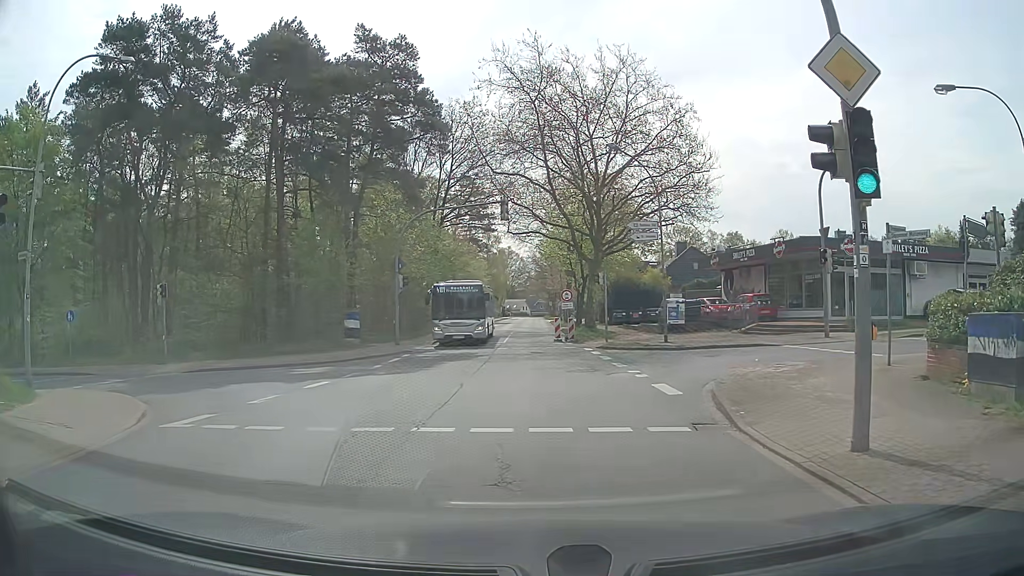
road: tertiary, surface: asphalt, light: Day
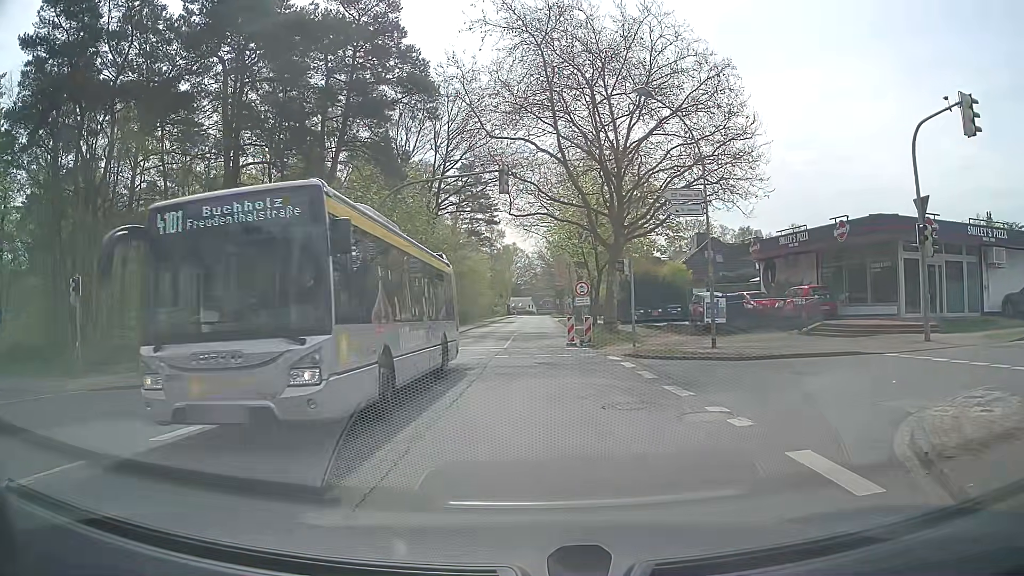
(0.0, +6.6) m; 0°
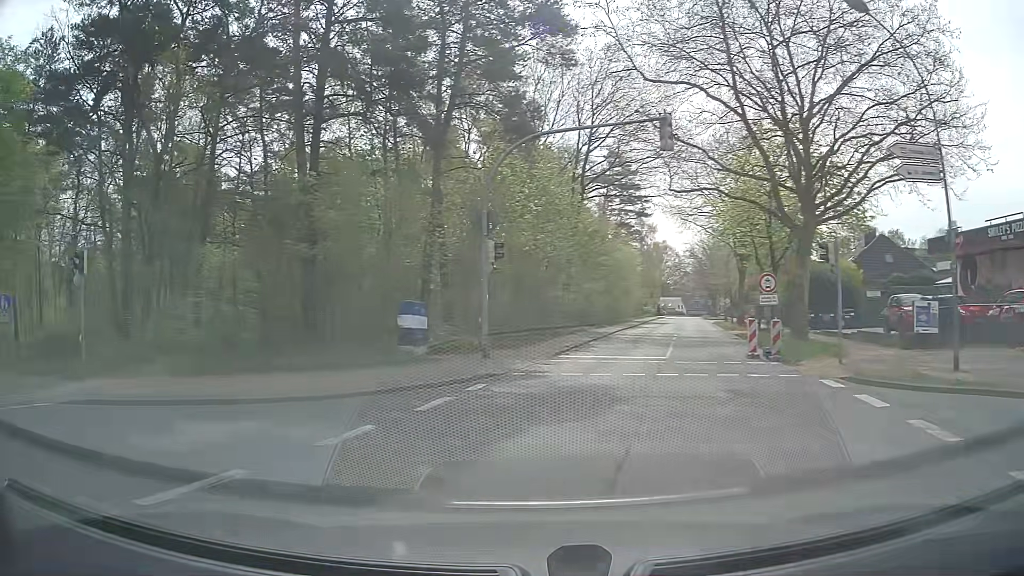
(-0.4, +6.8) m; -12°
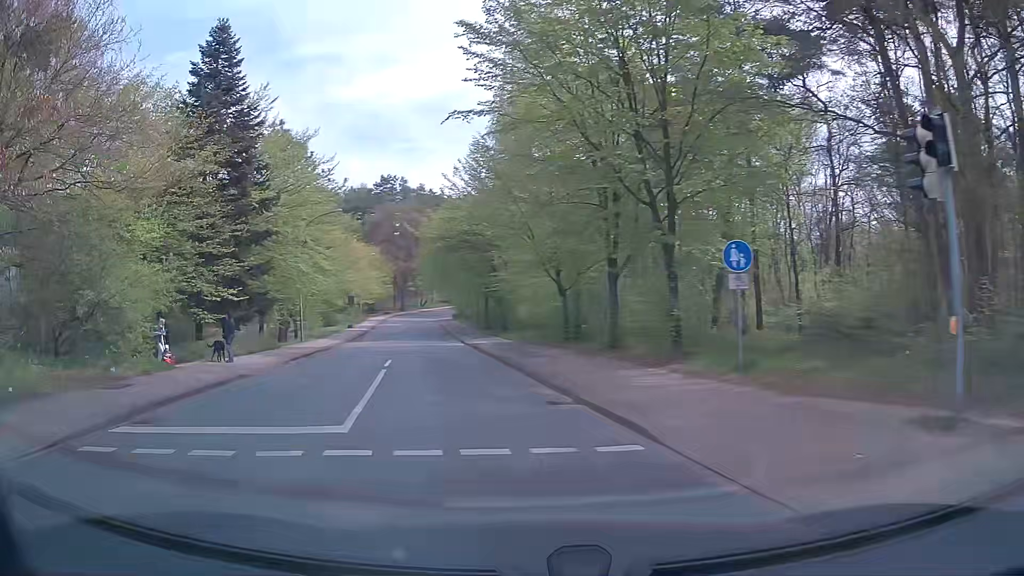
(-6.5, +8.8) m; -65°
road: unclassified
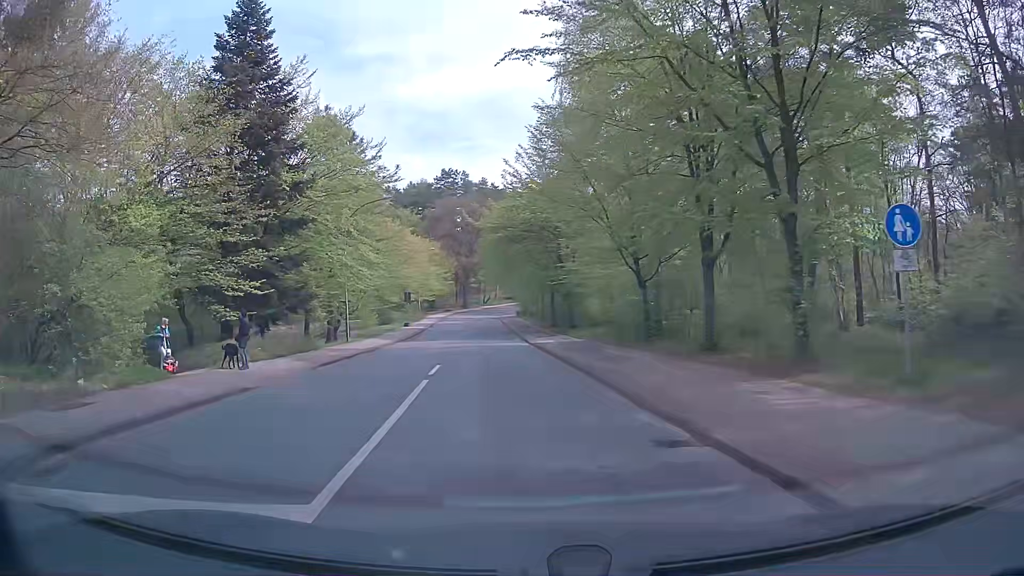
(-0.2, +4.1) m; -6°
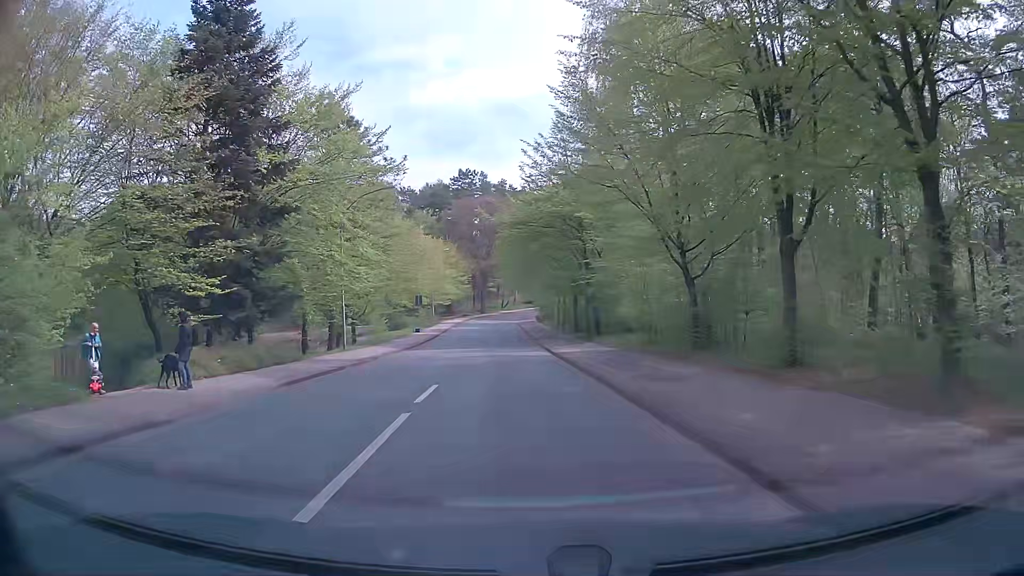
(0.0, +4.6) m; -1°
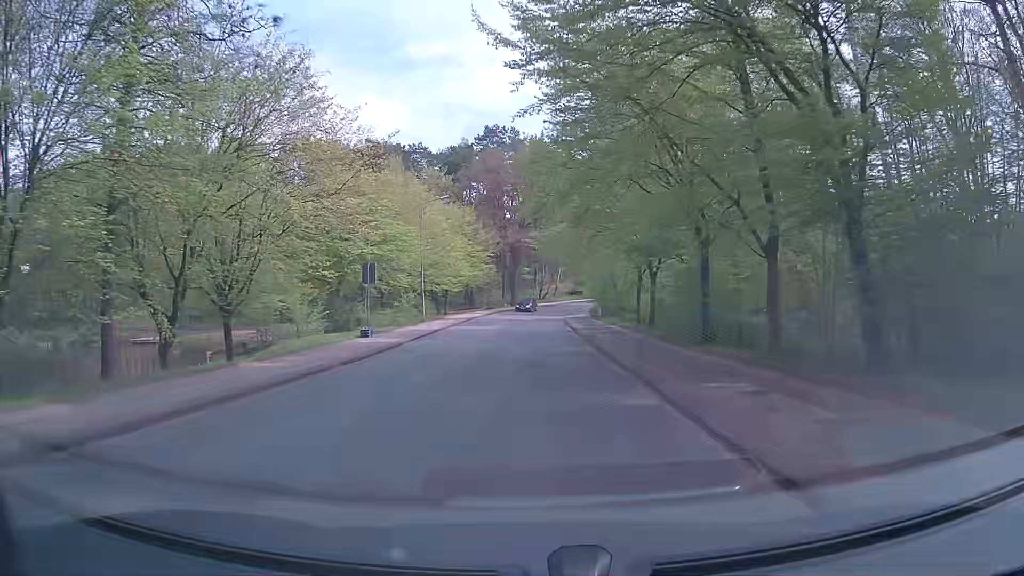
(-1.1, +30.2) m; -4°
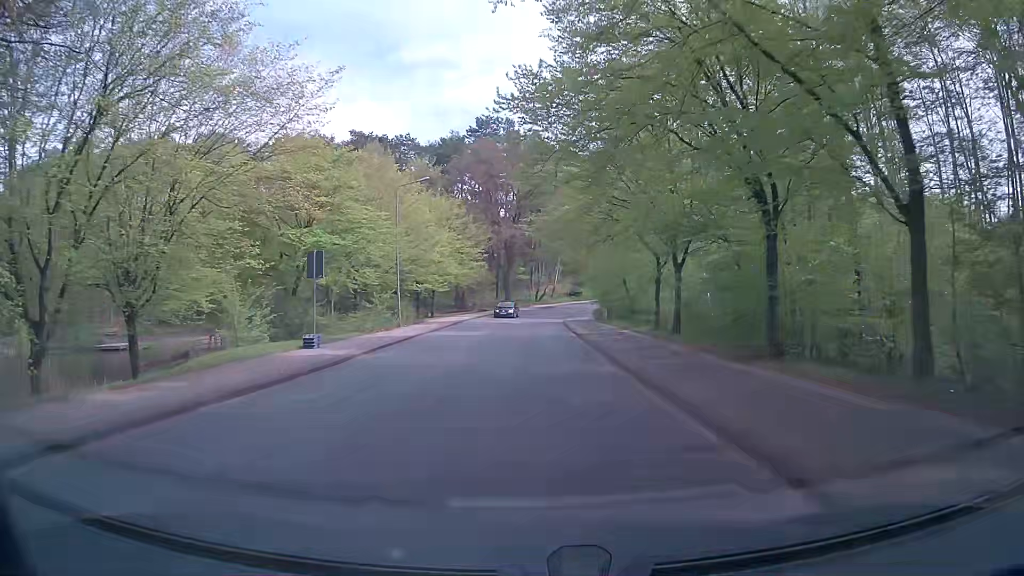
(+0.1, +7.0) m; +1°
(0, +10) (0, +20) (0, +30) (0, +40) (+1, +50) (+1, +60) (+3, +70) (+5, +80) (+9, +89) (+13, +98) m
